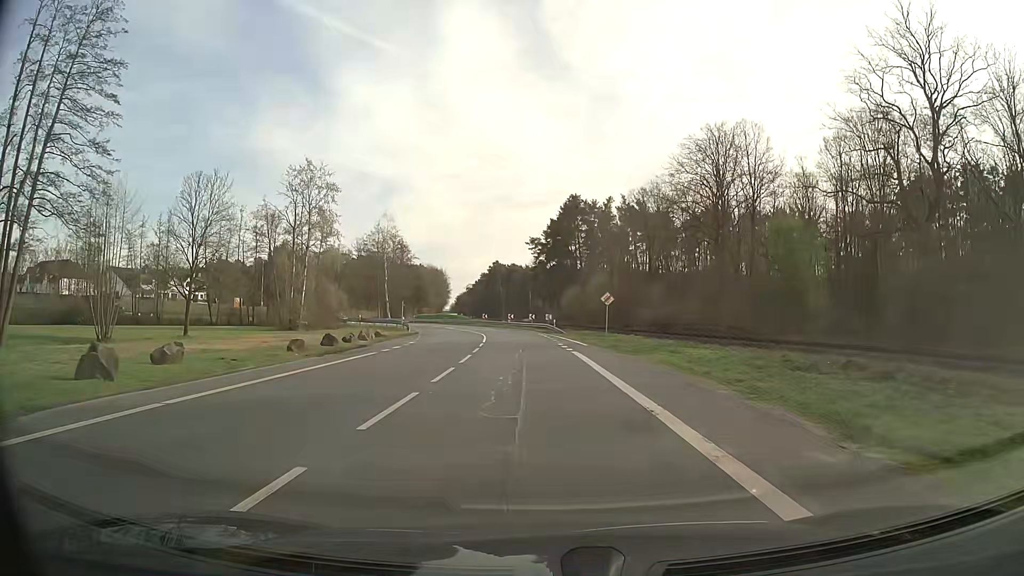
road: tertiary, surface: asphalt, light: Day
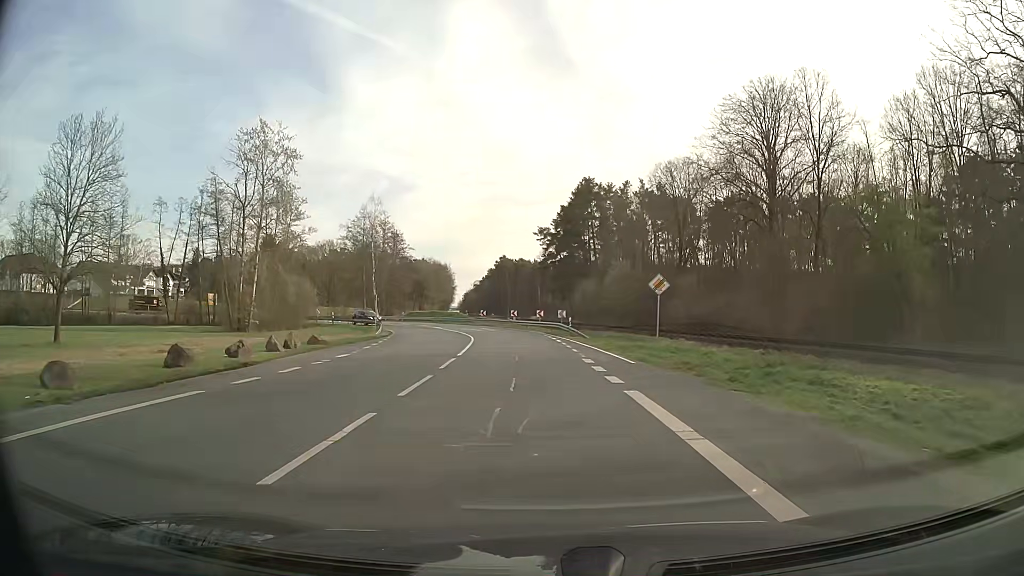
(0.0, +15.0) m; 0°
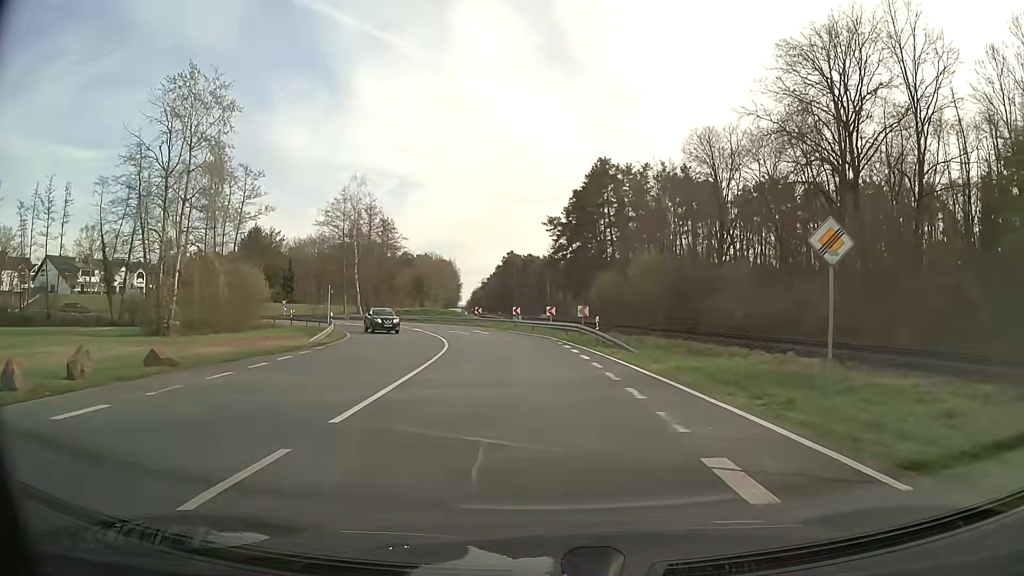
(-0.1, +14.8) m; -1°
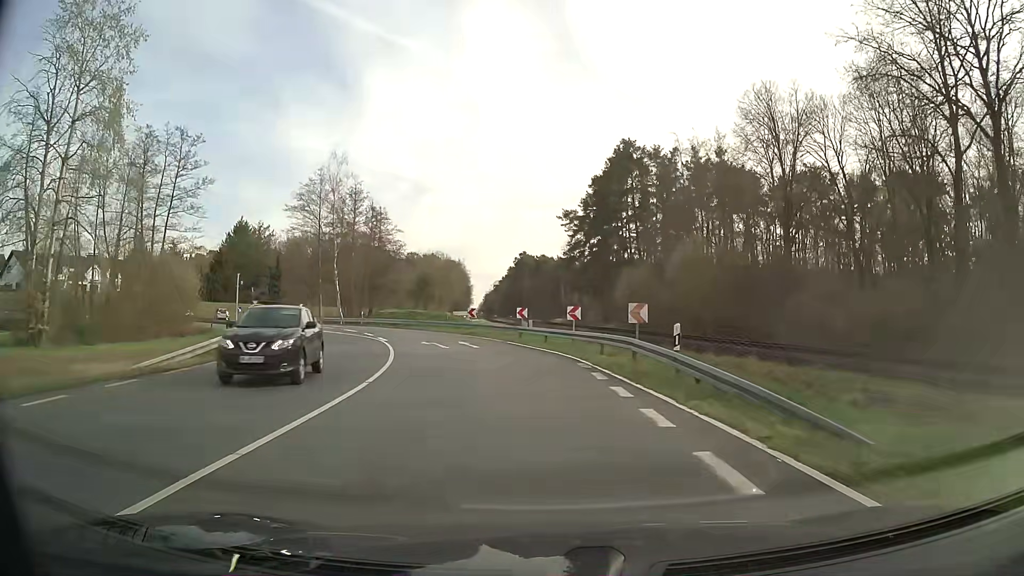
(-0.2, +14.8) m; -1°
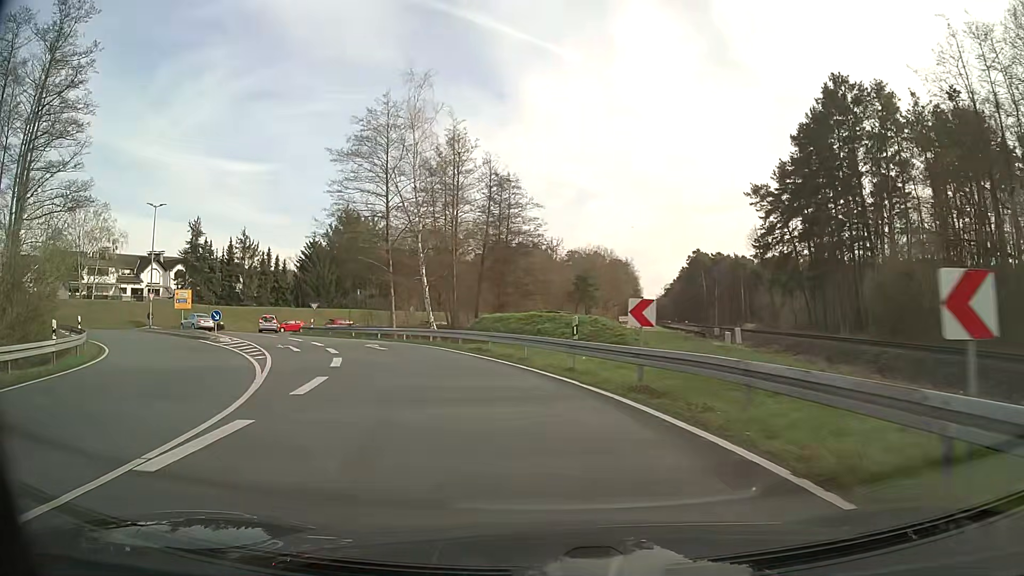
(-2.6, +28.3) m; -15°
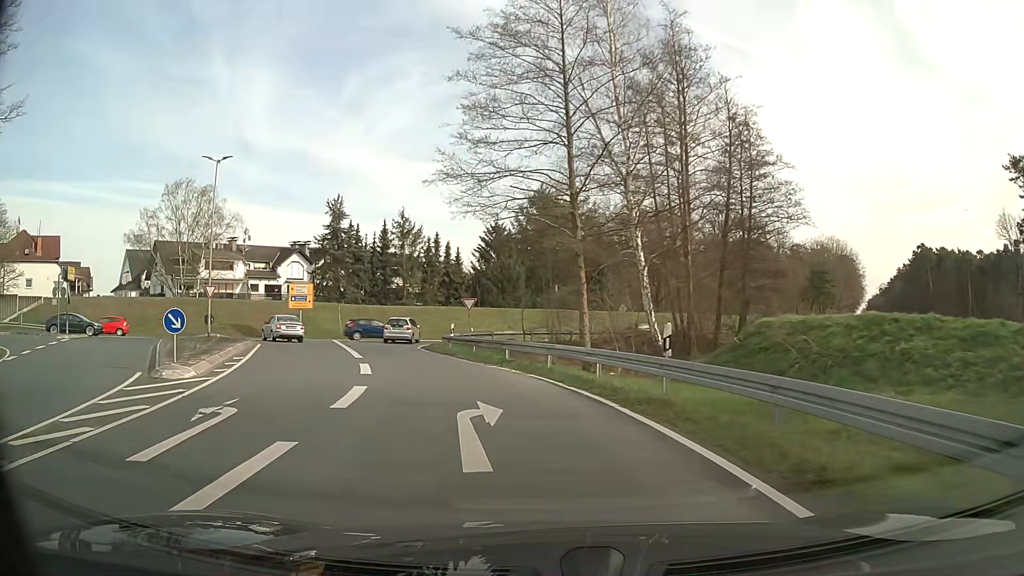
(-3.0, +19.8) m; -17°
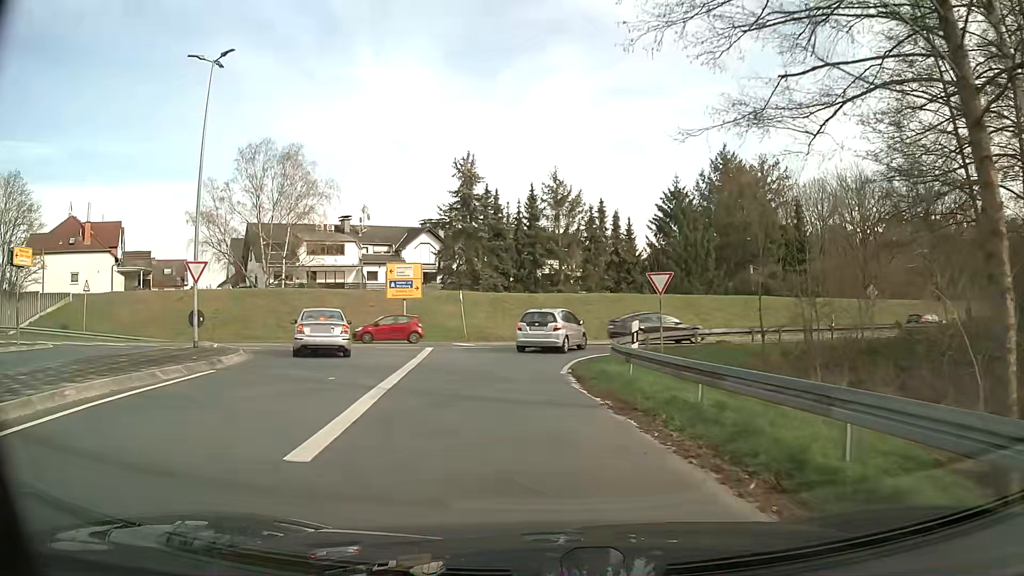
(-2.1, +16.3) m; -14°
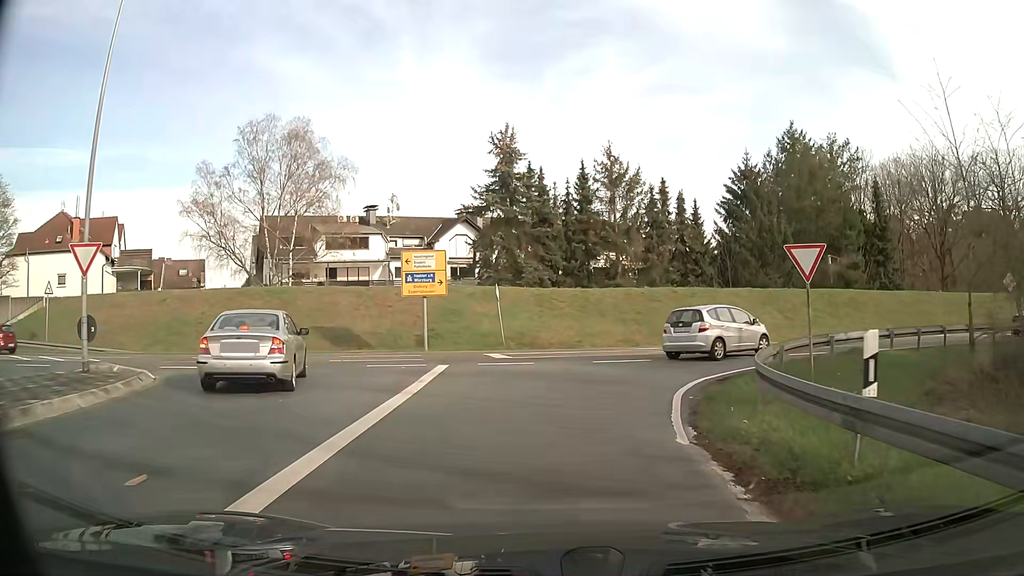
(-0.4, +8.0) m; -4°
(0, +10) (+4, +19) (+13, +24) (+22, +28) (+32, +31) (+41, +35) (+50, +39) (+59, +43) (+68, +48) (+76, +54) m
